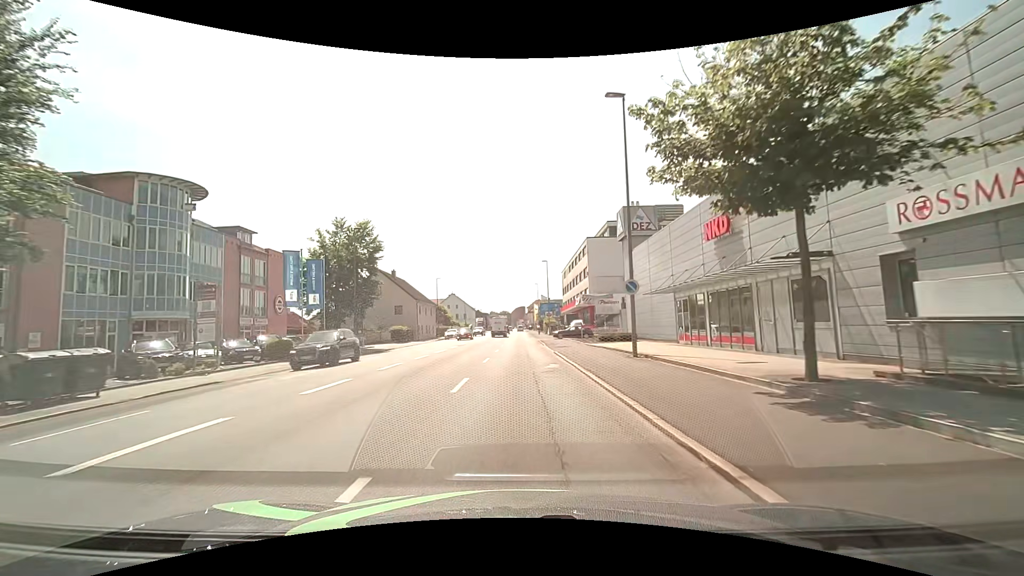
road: tertiary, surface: asphalt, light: Day
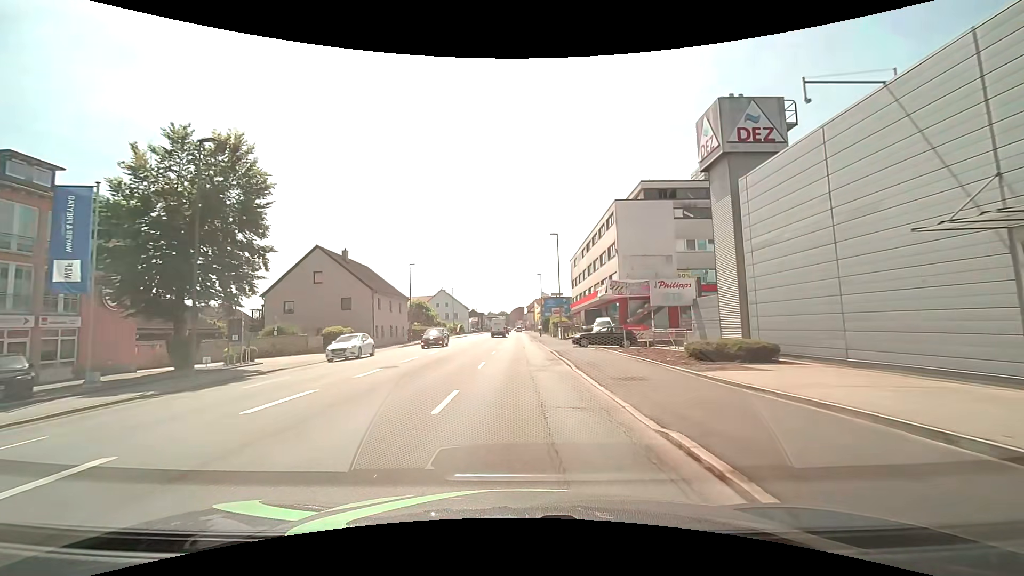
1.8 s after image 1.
(0.0, +20.4) m; 0°
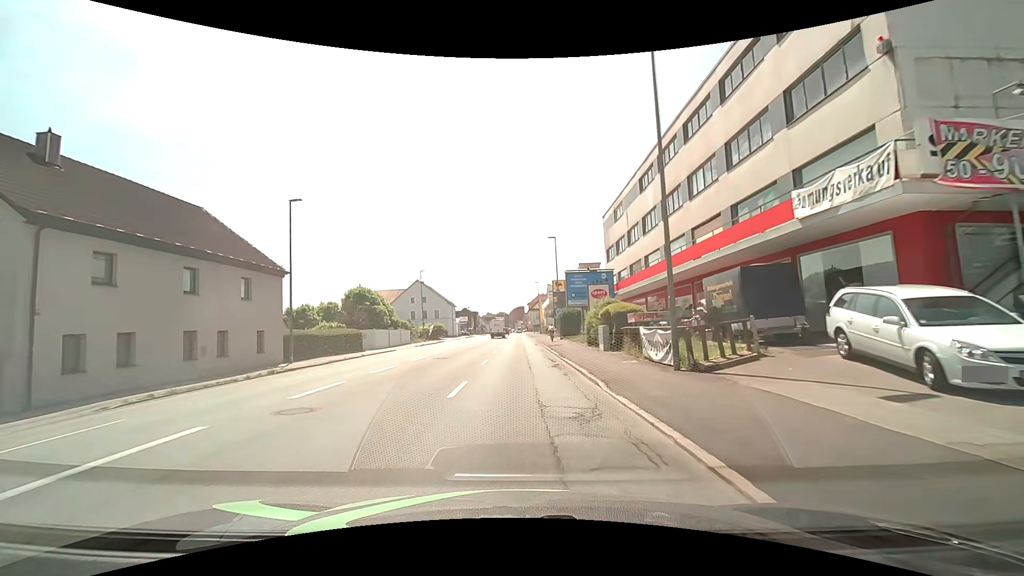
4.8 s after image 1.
(-0.2, +34.4) m; -1°
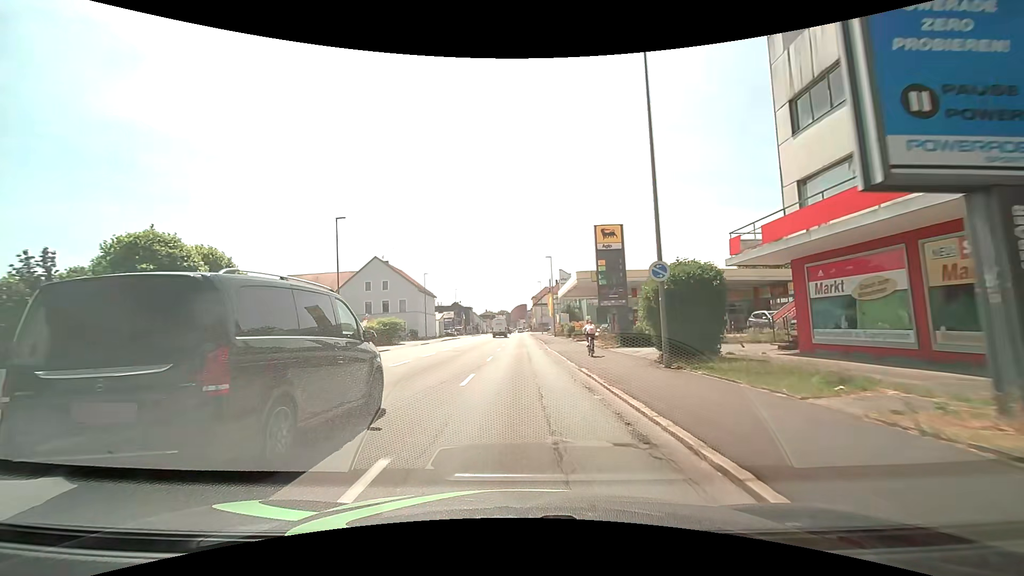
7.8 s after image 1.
(+0.1, +34.4) m; 0°
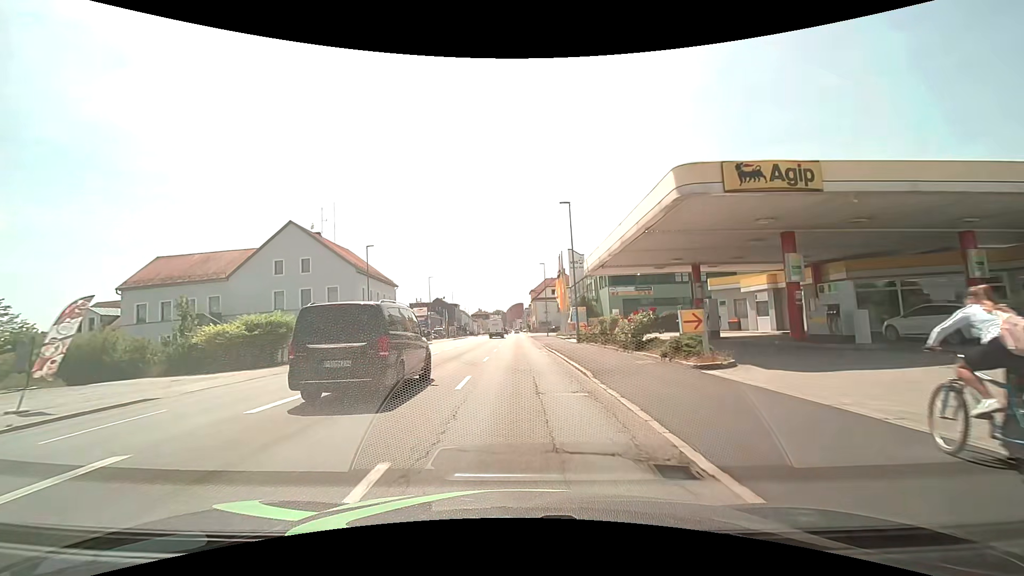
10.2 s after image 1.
(0.0, +27.5) m; 0°
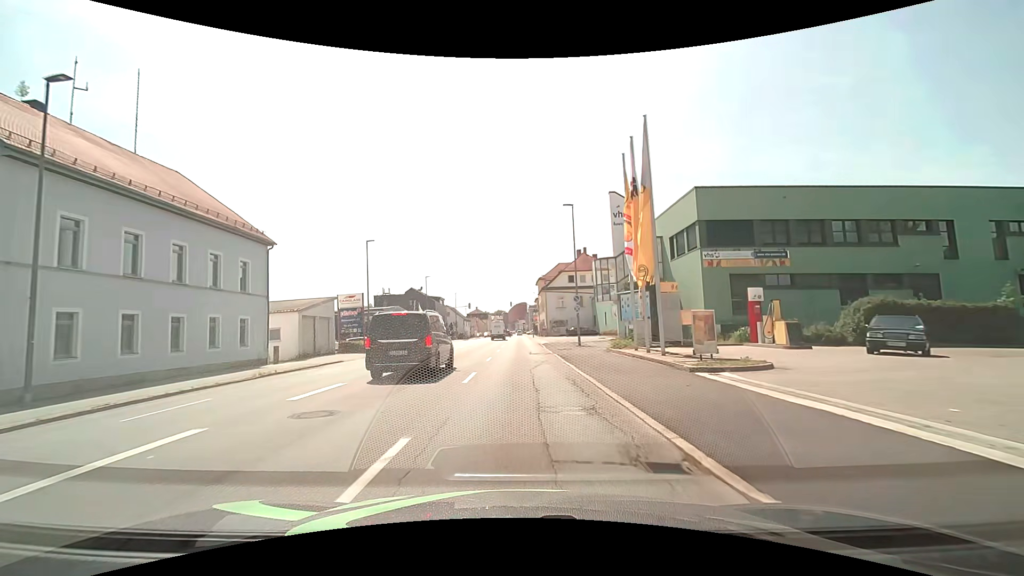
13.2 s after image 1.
(-0.2, +34.5) m; 0°
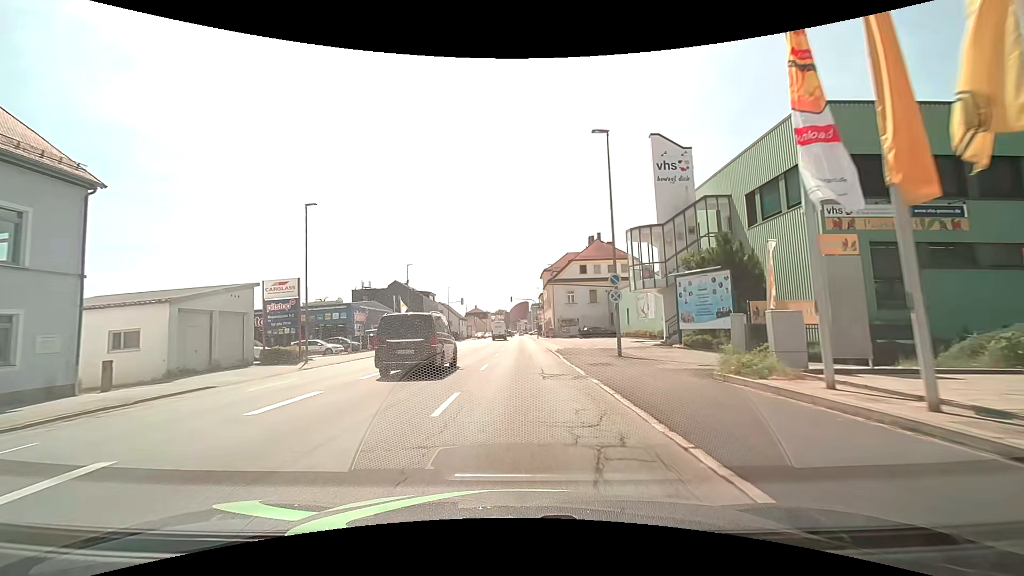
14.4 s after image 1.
(-0.1, +13.8) m; -1°
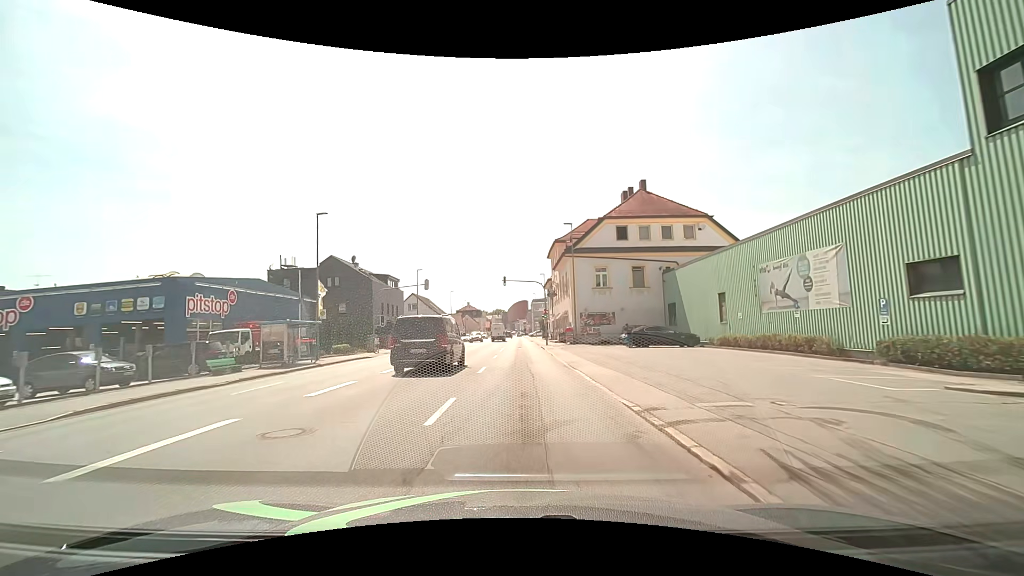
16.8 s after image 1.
(+0.1, +27.6) m; 0°
(0, +10) (0, +20) (0, +30) (0, +40) (0, +50) (0, +60) (0, +70) (0, +80) (+1, +90) (+1, +100) m
